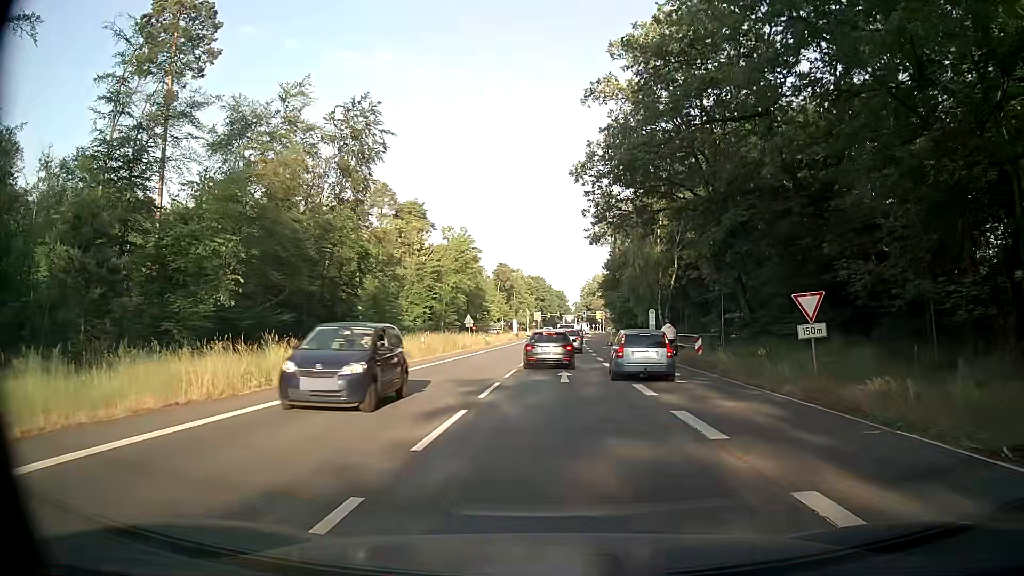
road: secondary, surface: asphalt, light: Day
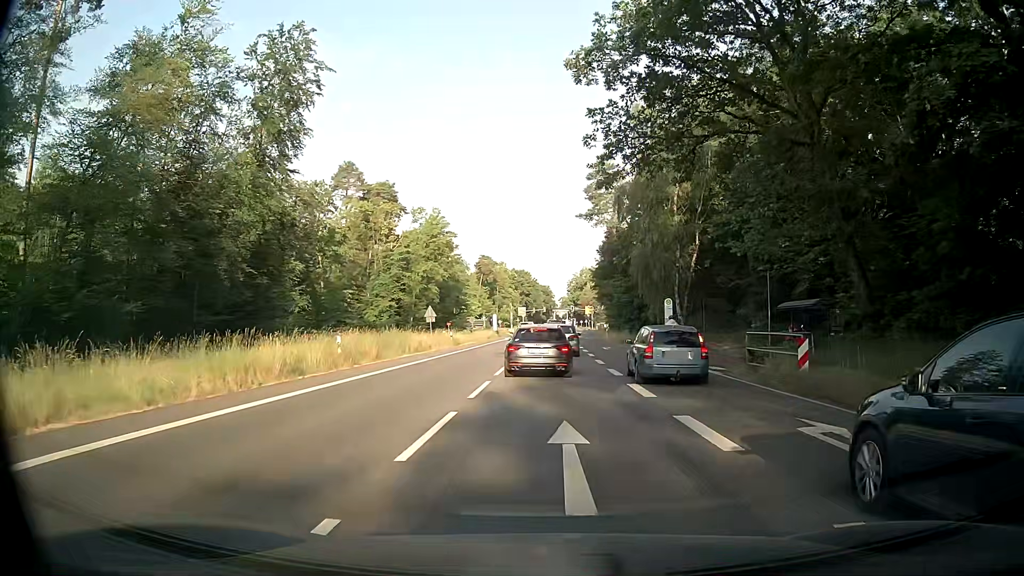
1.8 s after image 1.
(-0.1, +12.9) m; 0°
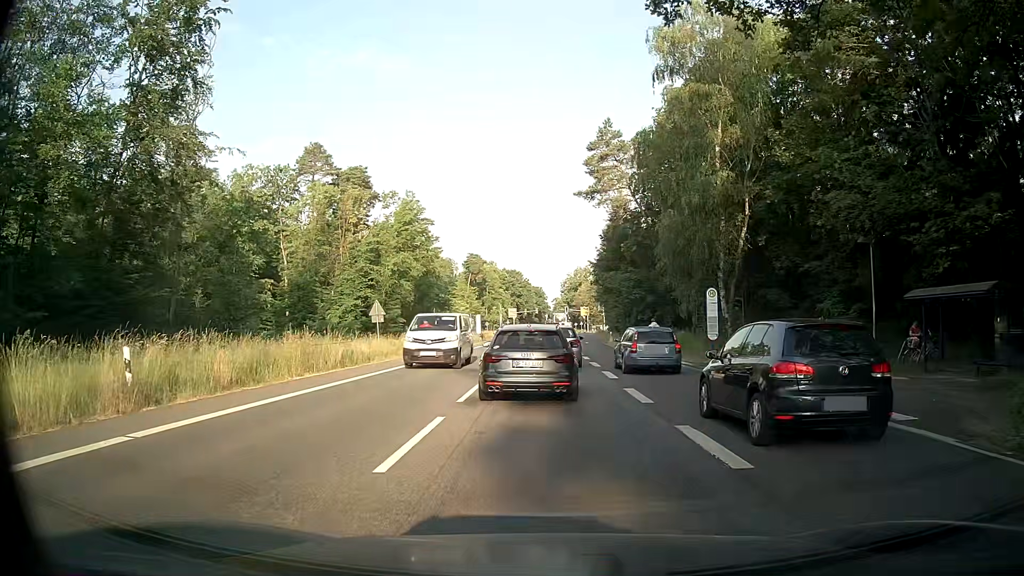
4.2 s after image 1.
(+0.1, +12.6) m; -1°
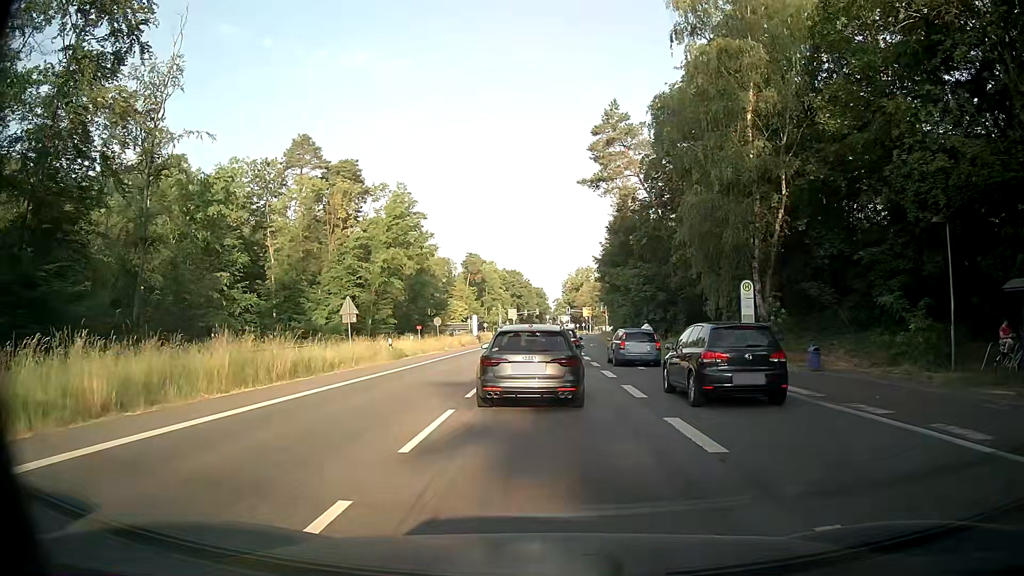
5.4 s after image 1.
(+0.1, +5.1) m; 0°
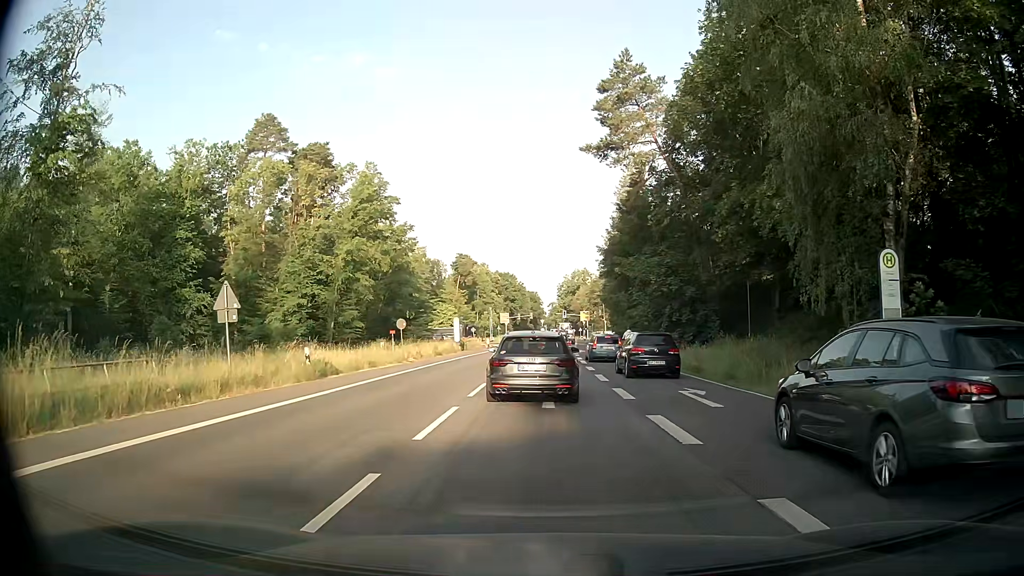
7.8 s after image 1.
(+0.1, +11.2) m; +1°
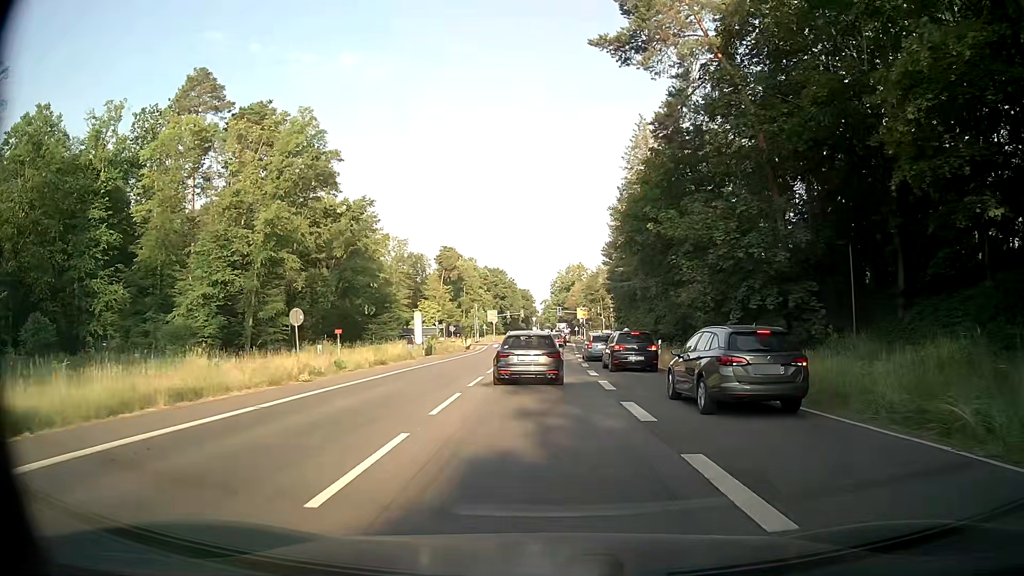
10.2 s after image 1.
(+0.1, +16.1) m; +1°
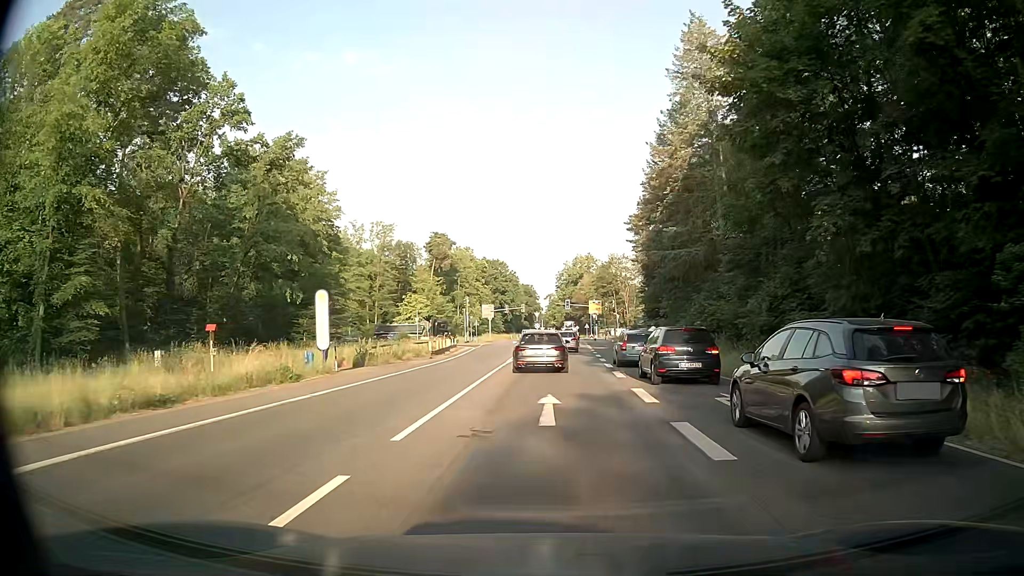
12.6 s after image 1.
(-0.2, +21.8) m; -1°
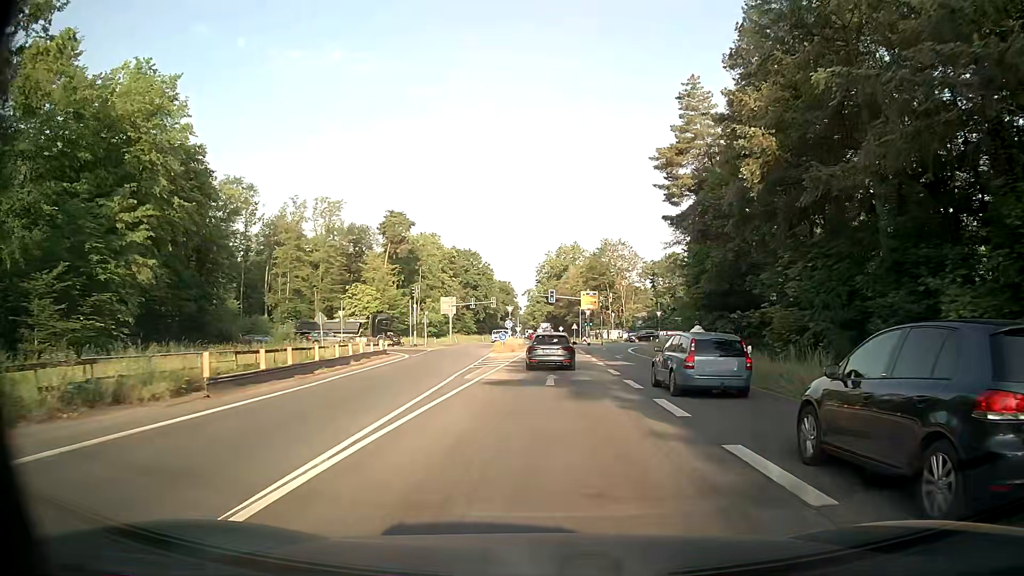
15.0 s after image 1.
(+0.3, +27.3) m; +2°
(0, +10) (0, +20) (0, +30) (0, +40) (0, +50) (0, +60) (0, +70) (0, +80) (0, +90) (0, +100) m
